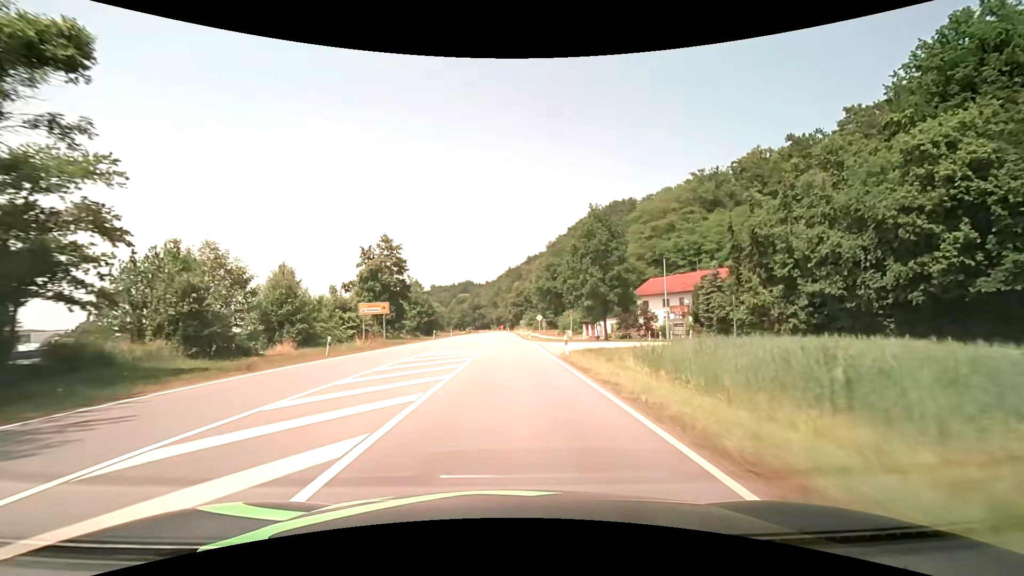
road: primary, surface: asphalt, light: Day
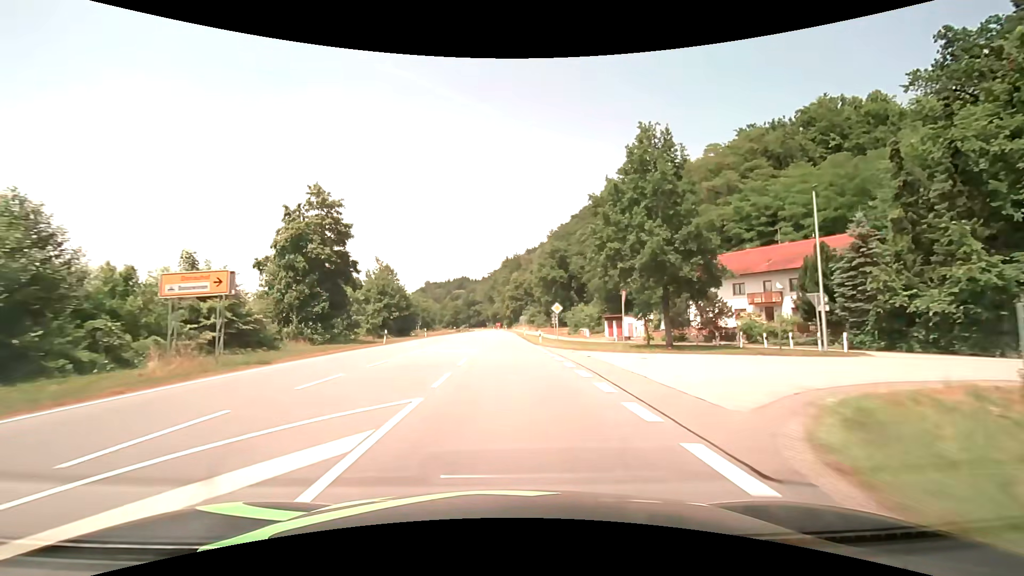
(+0.1, +23.9) m; +1°
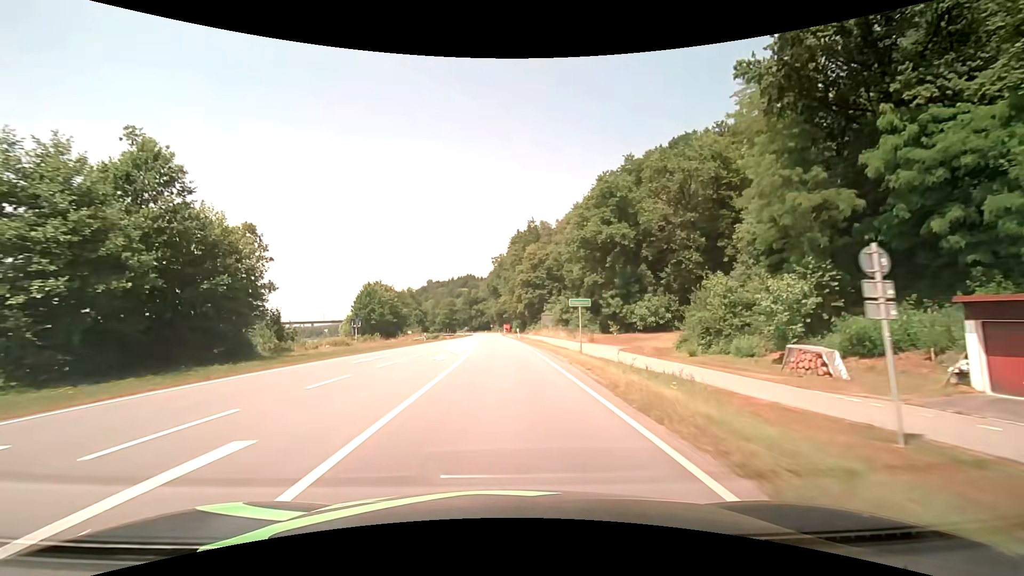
(-0.6, +56.9) m; -1°
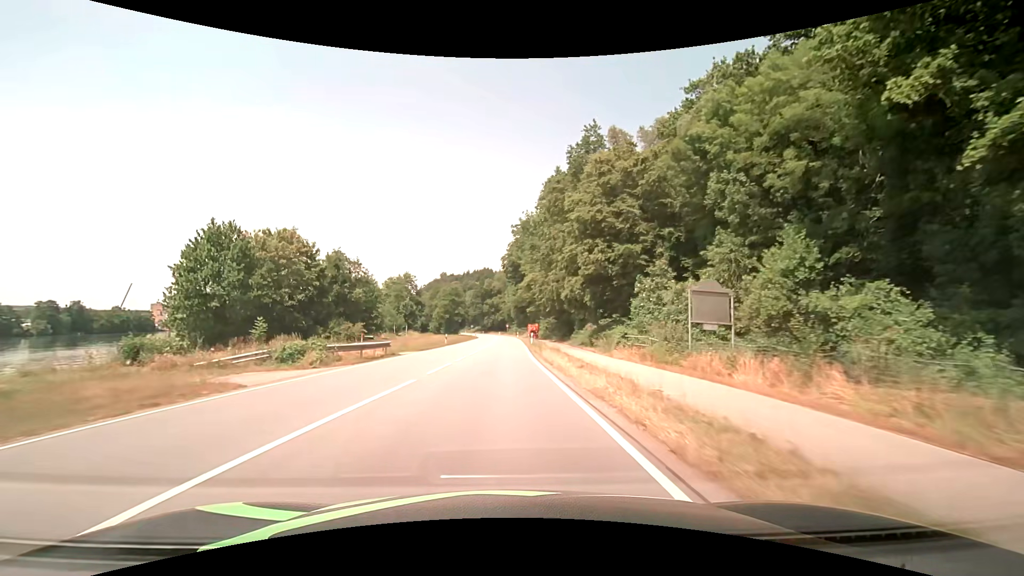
(-1.3, +52.9) m; -2°
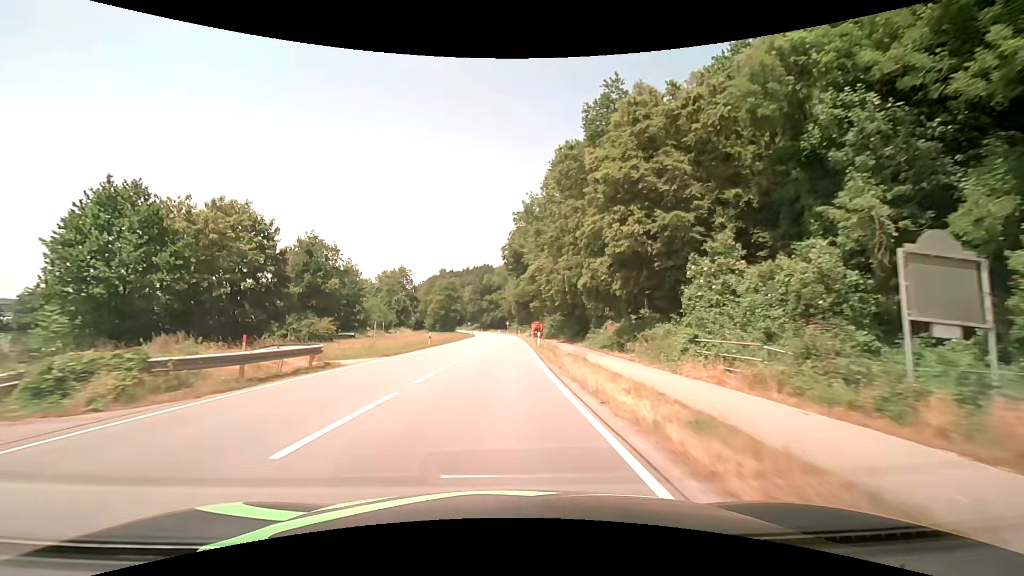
(0.0, +10.3) m; 0°
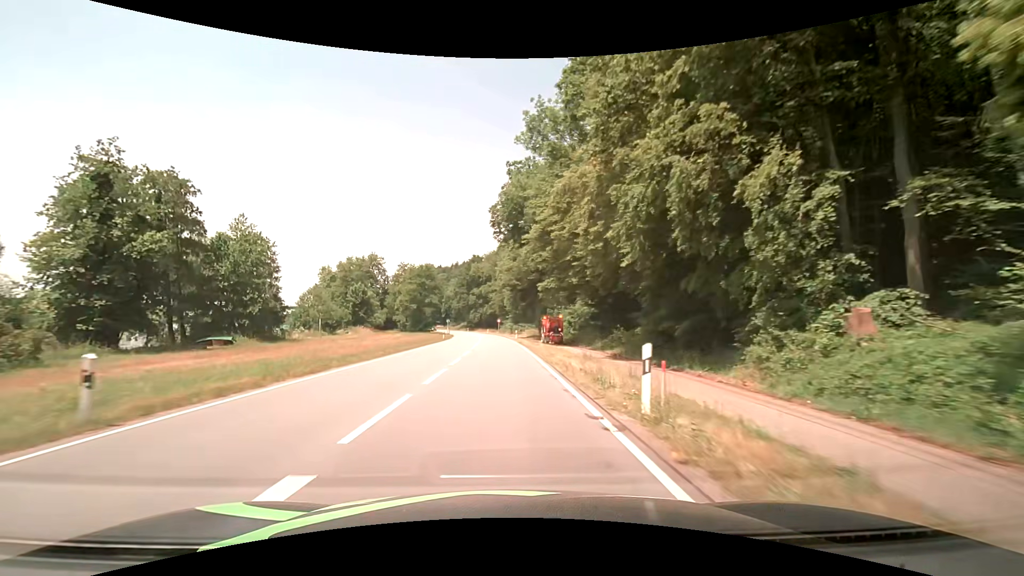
(+0.3, +30.3) m; +1°
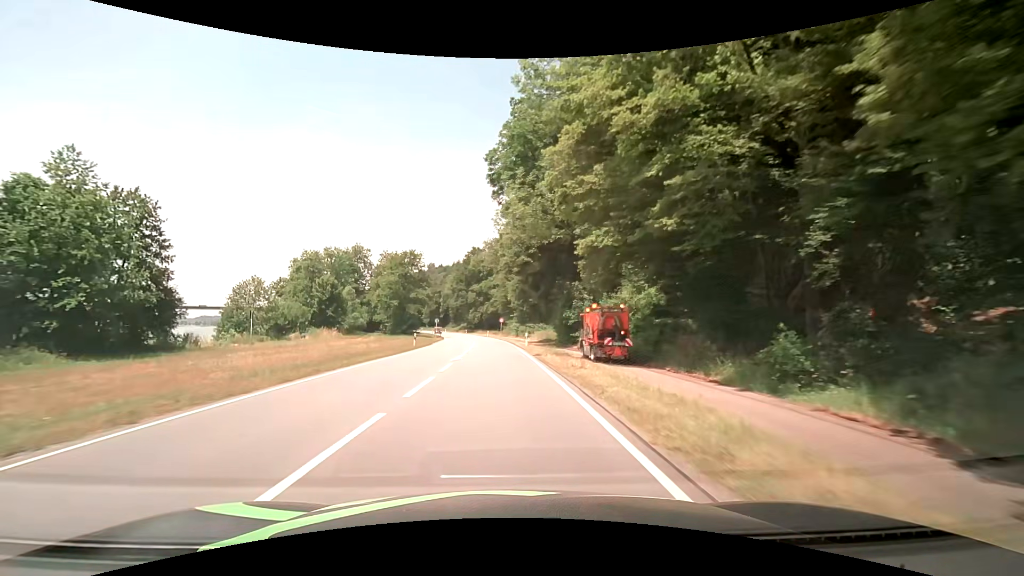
(0.0, +20.1) m; 0°
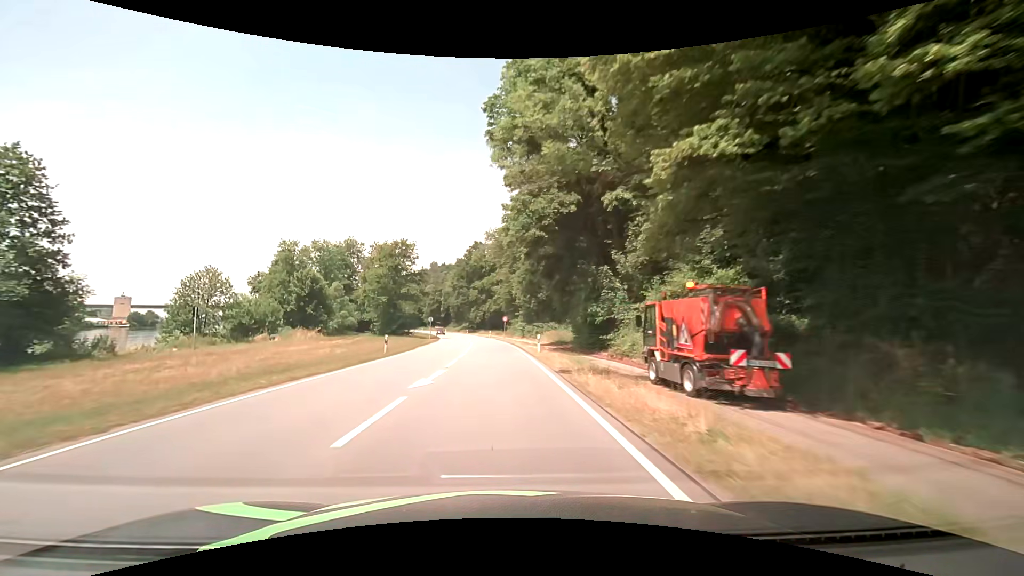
(0.0, +10.0) m; 0°
(0, +10) (0, +20) (-1, +30) (-1, +40) (-2, +50) (-2, +60) (-4, +70) (-5, +80) (-6, +90) (-8, +100) m
